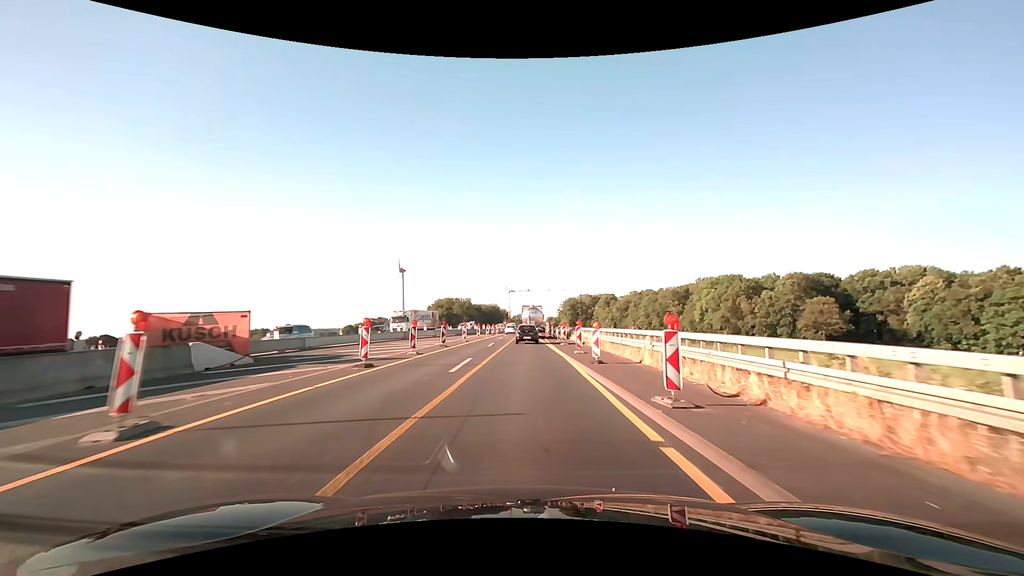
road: motorway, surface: asphalt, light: Day
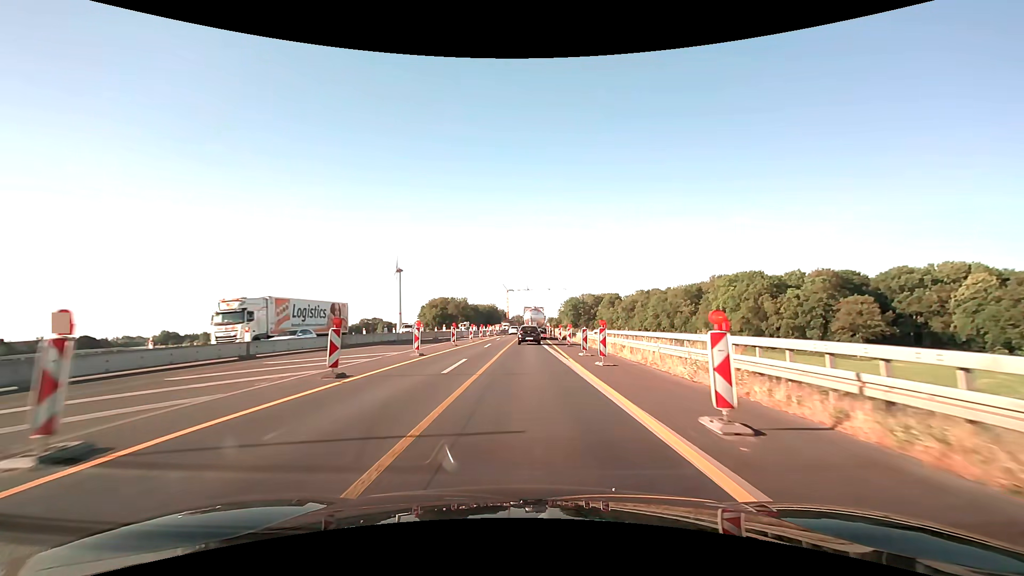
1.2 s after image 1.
(-0.1, +18.2) m; 0°
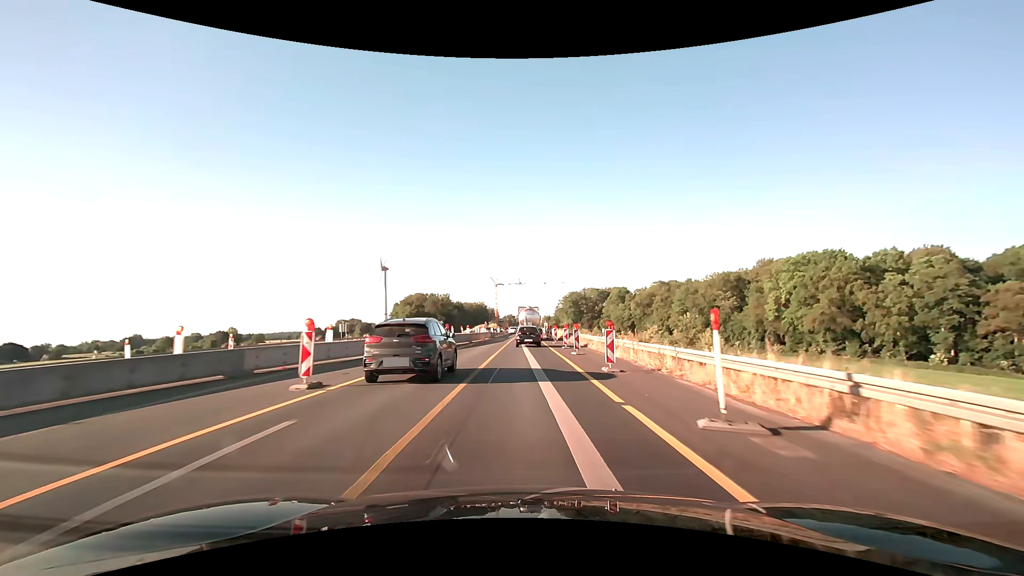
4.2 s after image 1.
(+0.5, +49.6) m; +1°
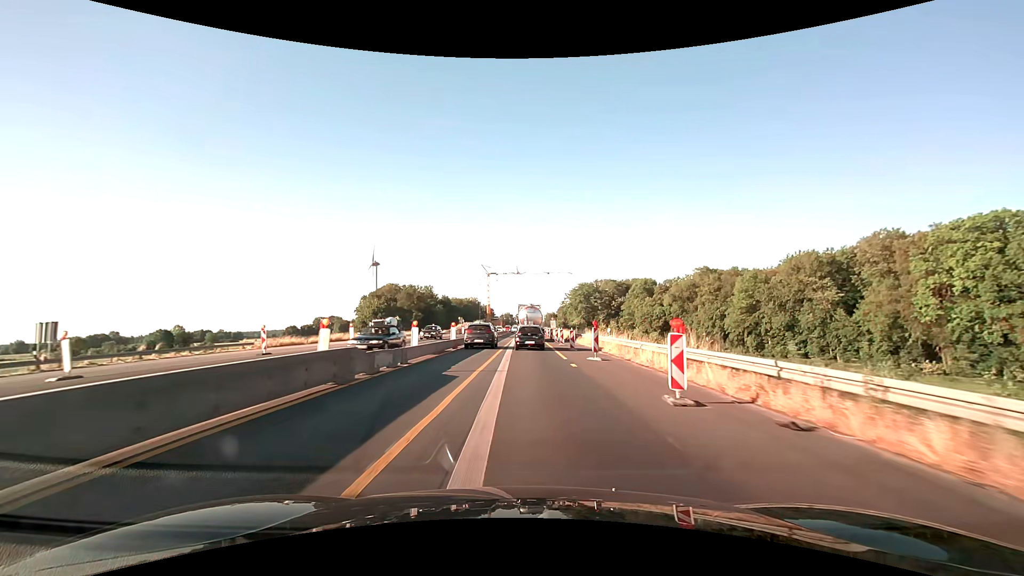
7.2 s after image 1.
(0.0, +53.1) m; 0°
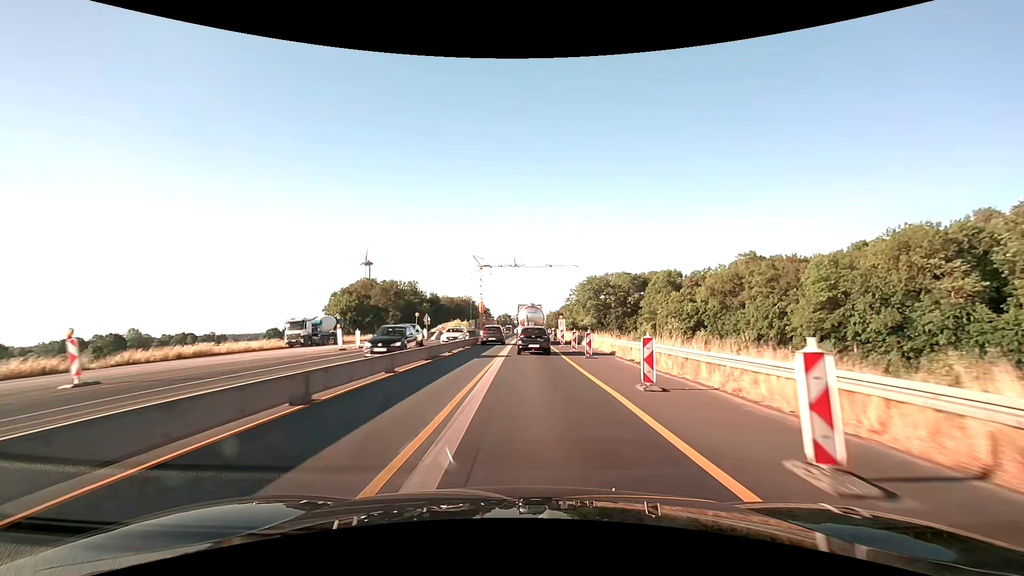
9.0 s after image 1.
(0.0, +32.8) m; 0°
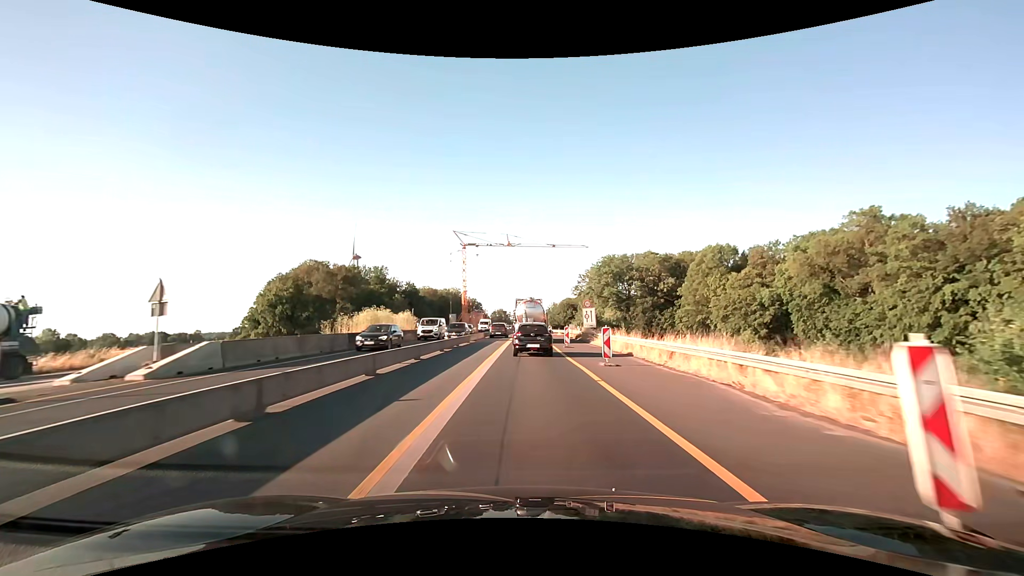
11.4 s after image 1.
(+0.3, +43.8) m; +1°
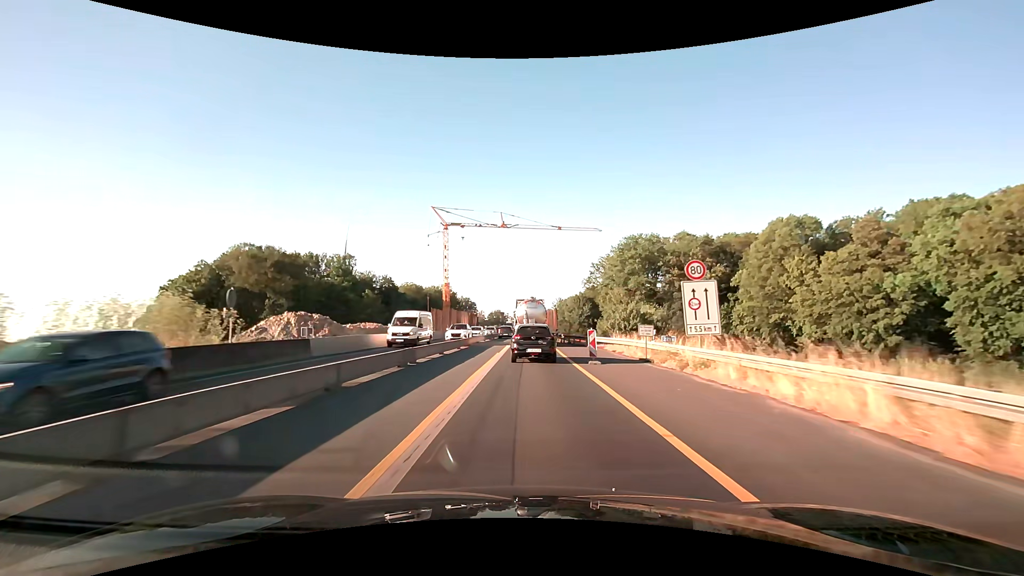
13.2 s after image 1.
(+0.1, +32.7) m; 0°
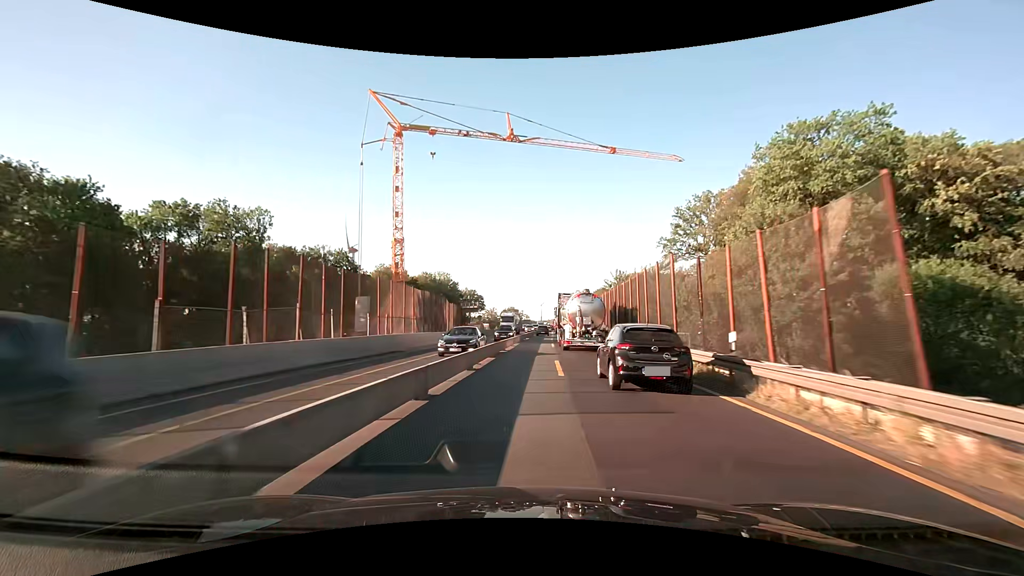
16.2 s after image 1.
(-1.3, +57.8) m; -2°
(0, +10) (0, +20) (+1, +30) (+1, +40) (+2, +50) (+2, +60) (+3, +70) (+3, +80) (+4, +90) (+4, +100) m
